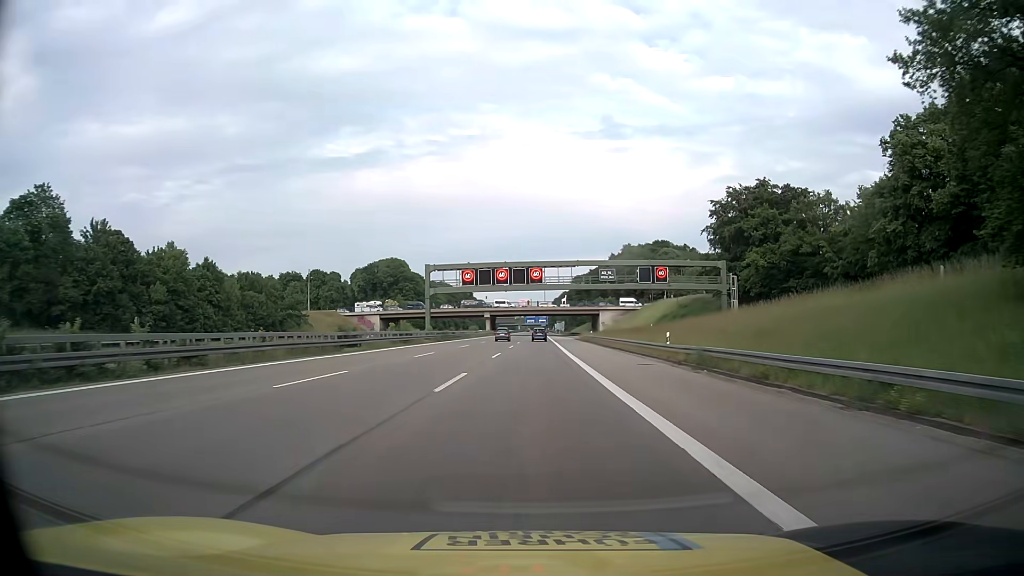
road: motorway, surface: asphalt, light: Day
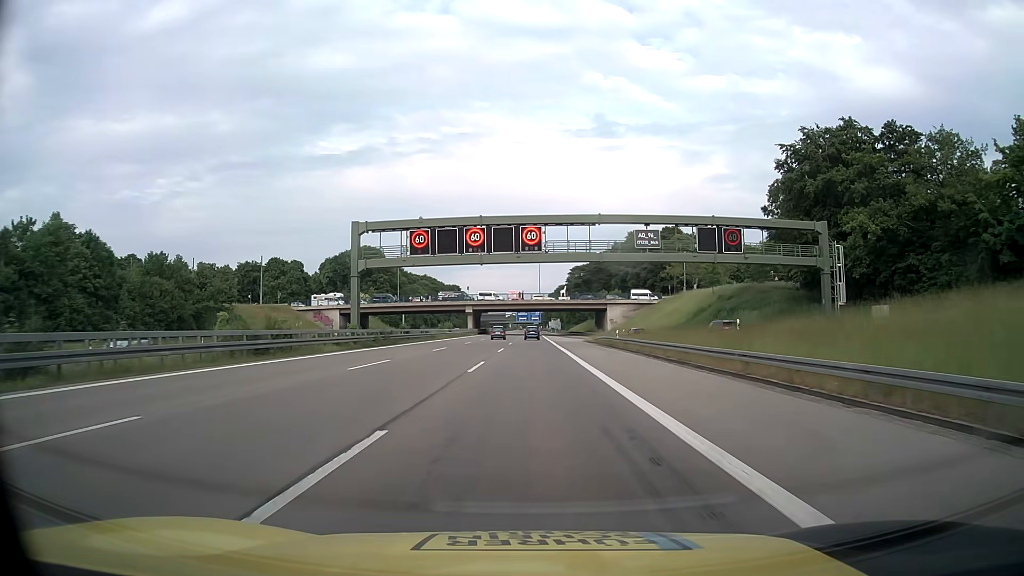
(+0.5, +30.1) m; +1°
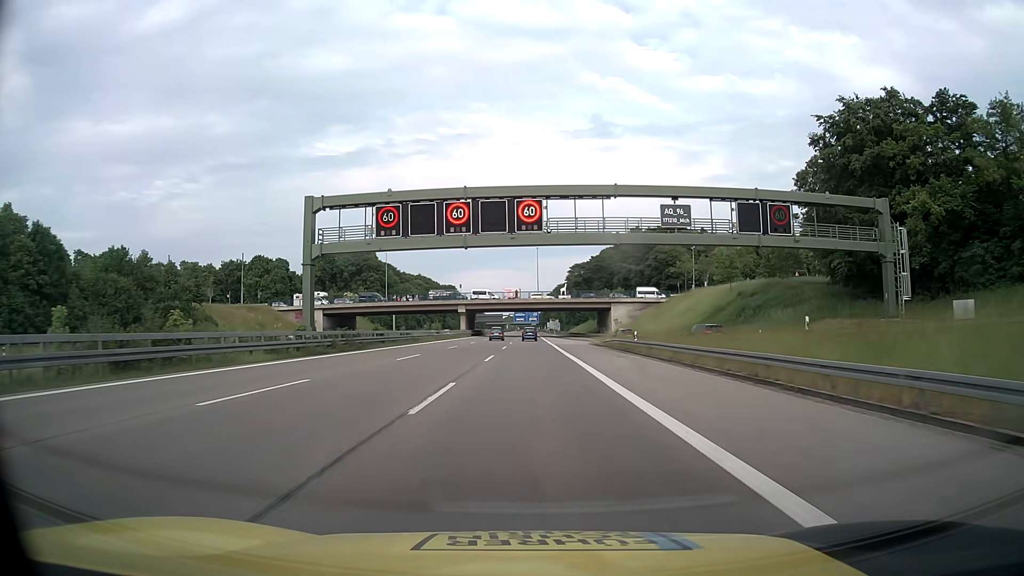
(0.0, +10.0) m; 0°
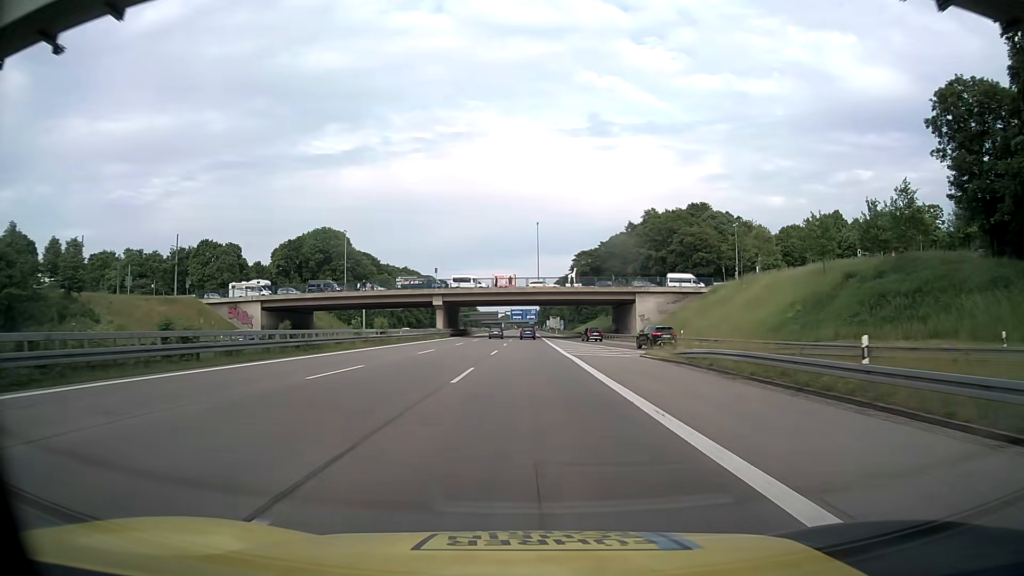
(0.0, +30.2) m; 0°
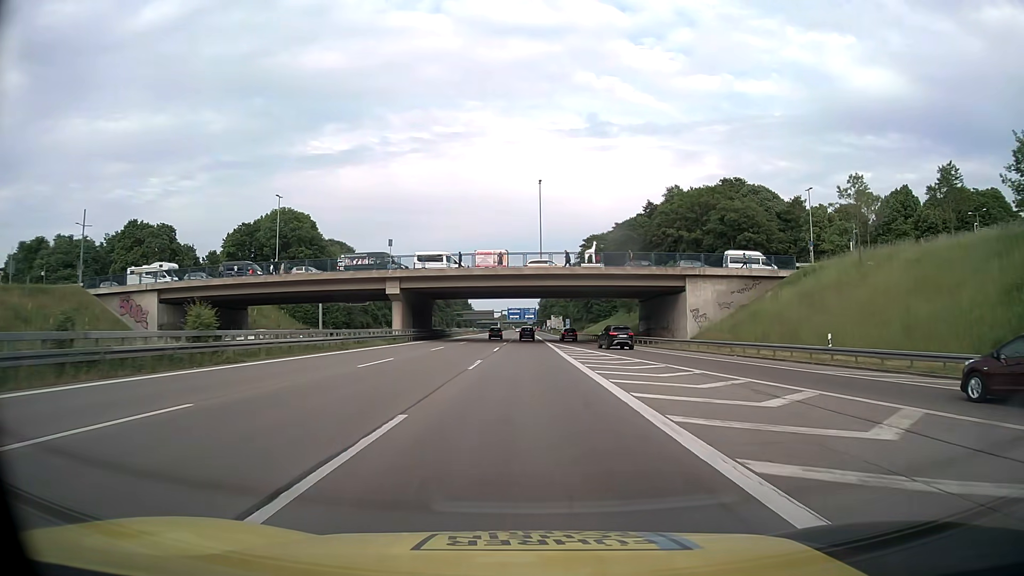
(+0.2, +30.2) m; 0°
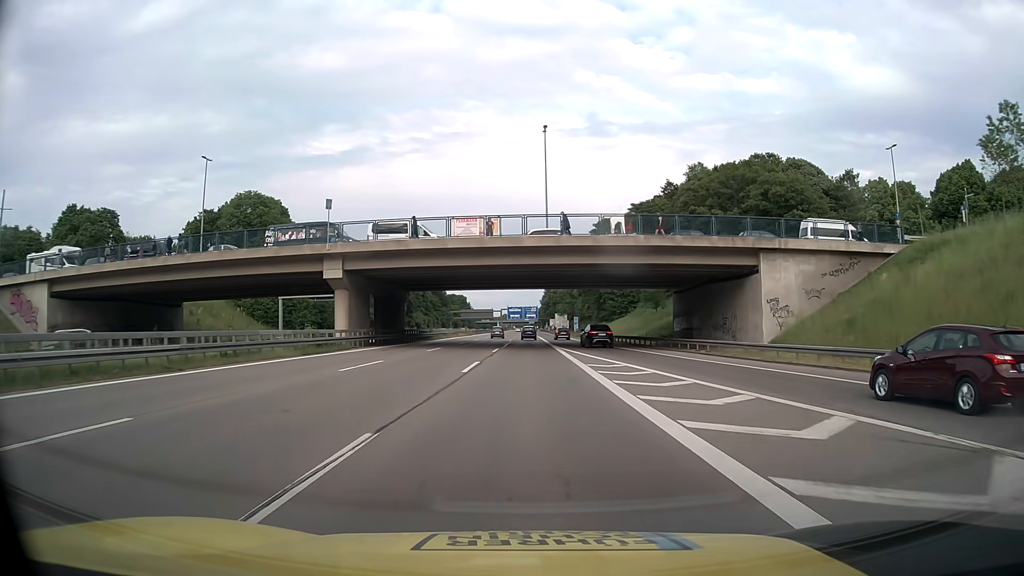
(0.0, +20.1) m; 0°
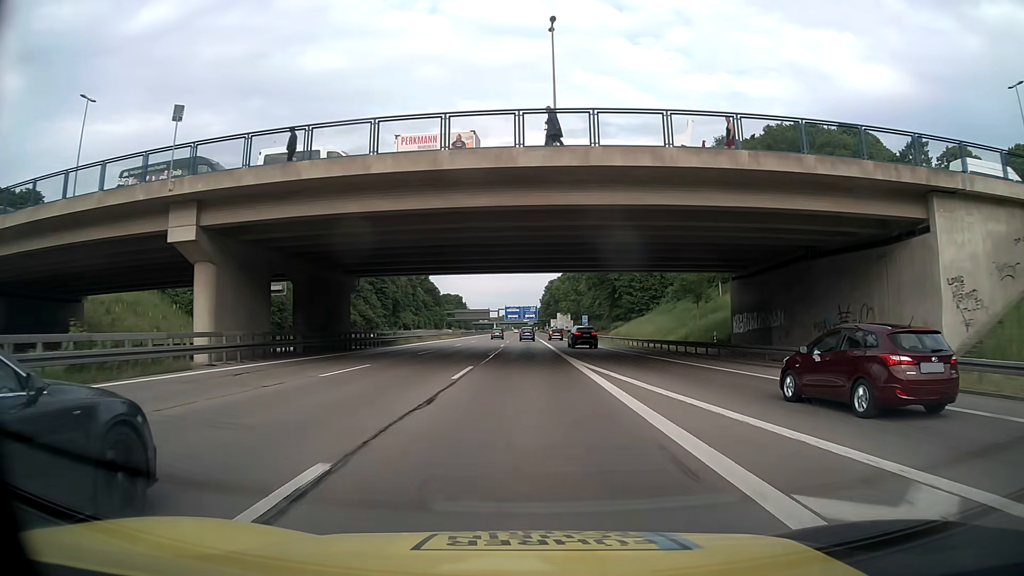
(0.0, +20.1) m; 0°
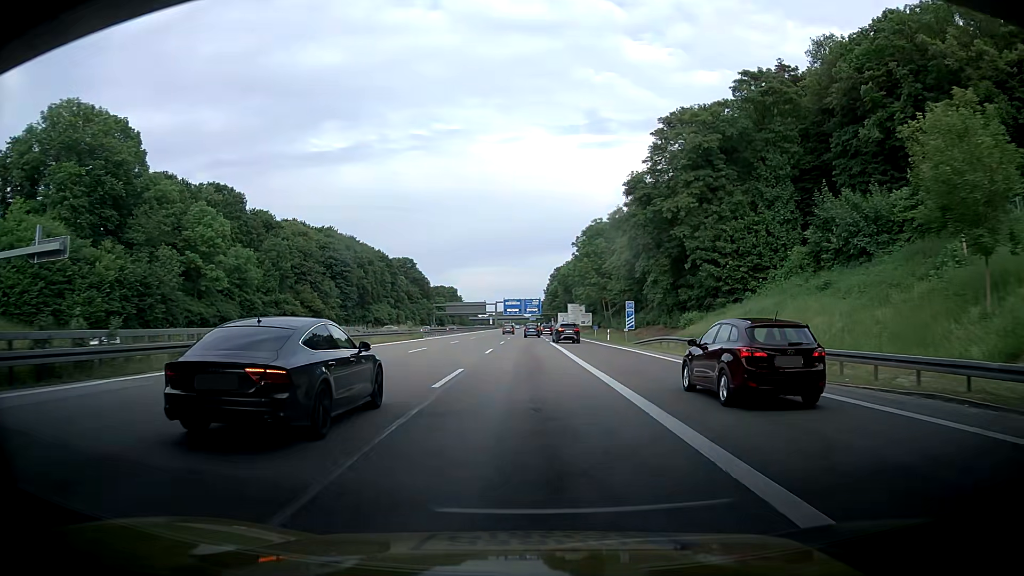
(-0.8, +40.3) m; -2°
(0, +10) (0, +20) (+1, +30) (+1, +40) (+1, +50) (+1, +60) (+2, +70) (+2, +80) (+2, +90) (+3, +100) m
